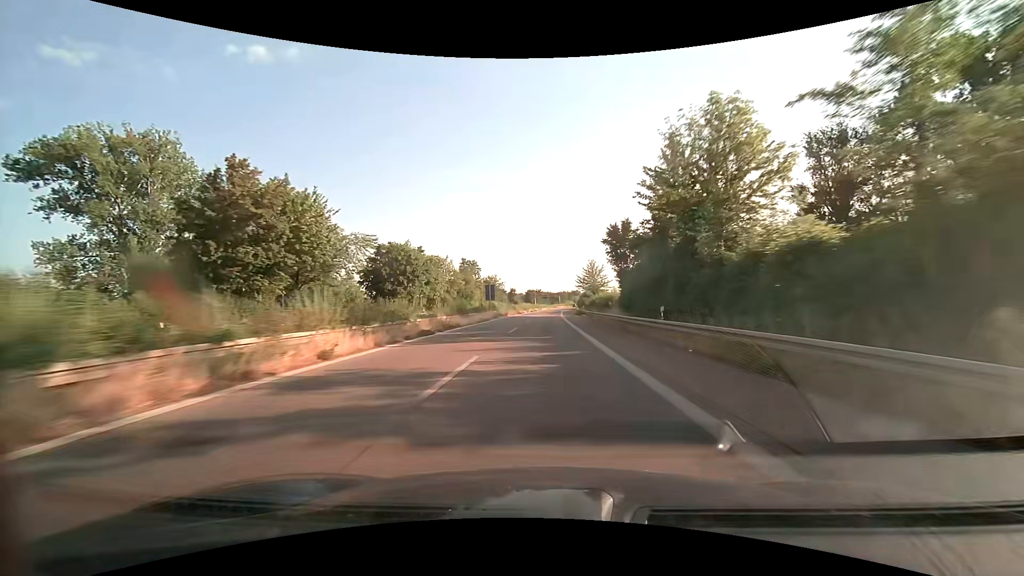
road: trunk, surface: asphalt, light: Day
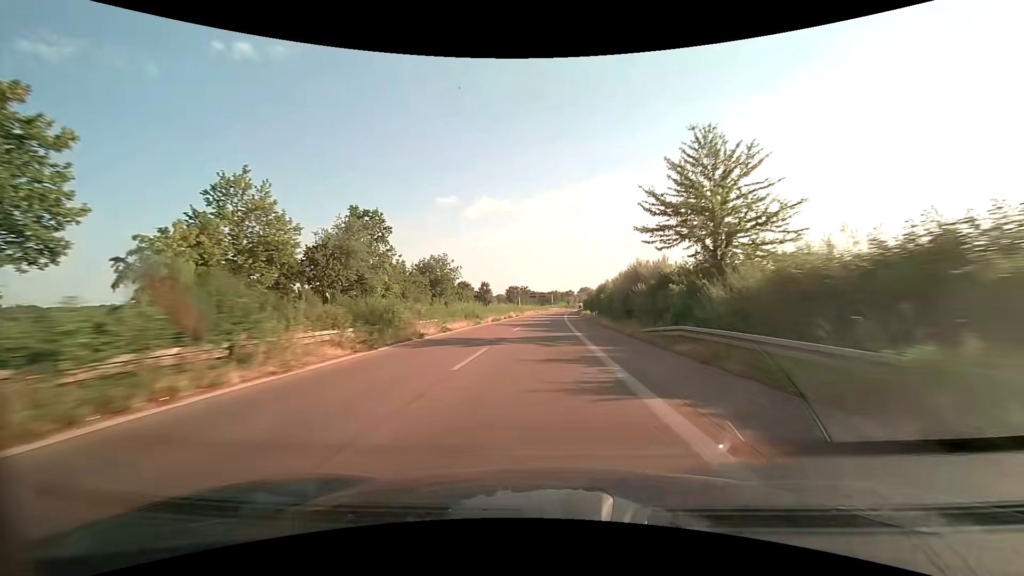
(+0.8, +68.7) m; +1°
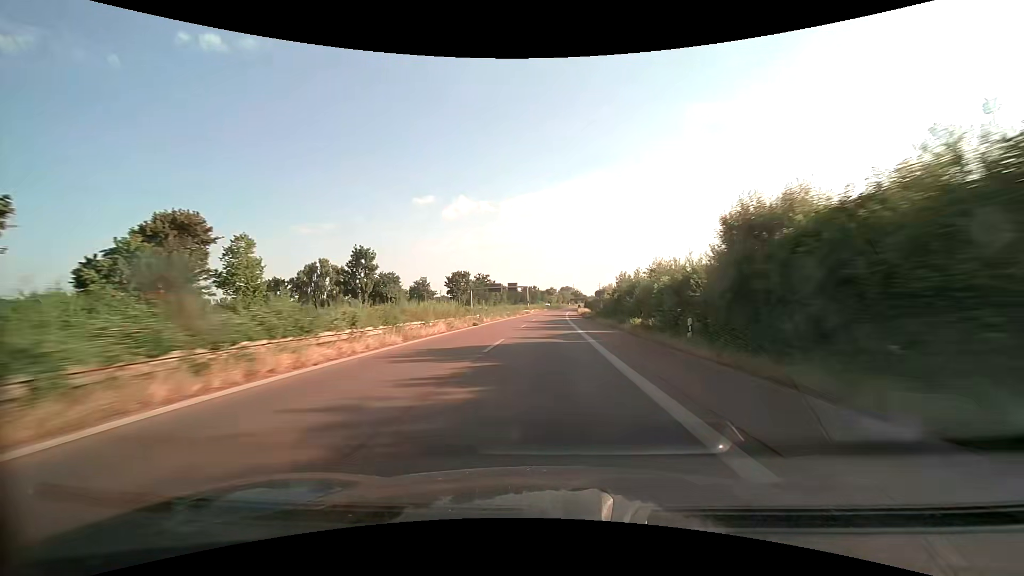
(+1.7, +86.1) m; +2°
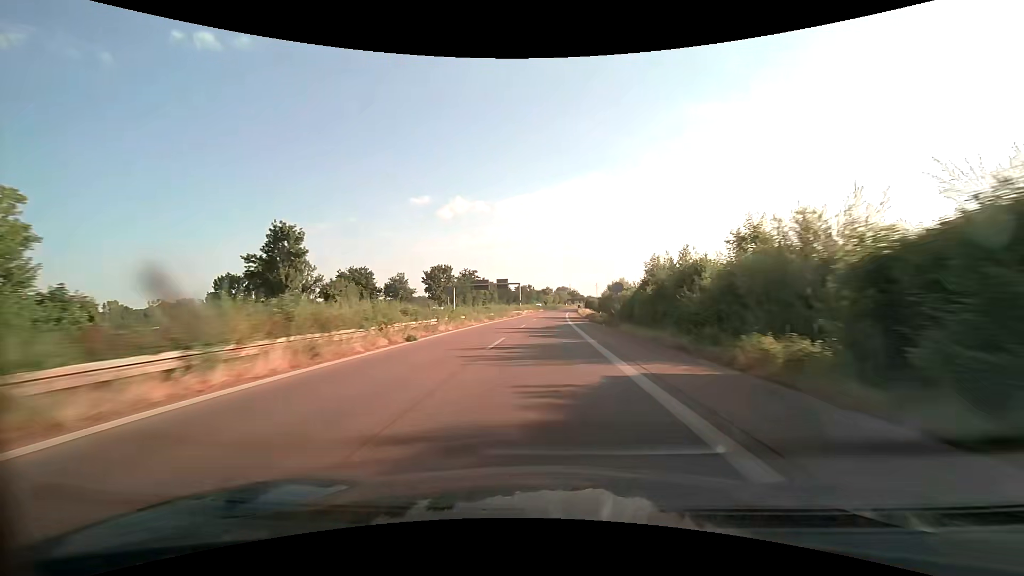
(+0.1, +17.2) m; +1°
